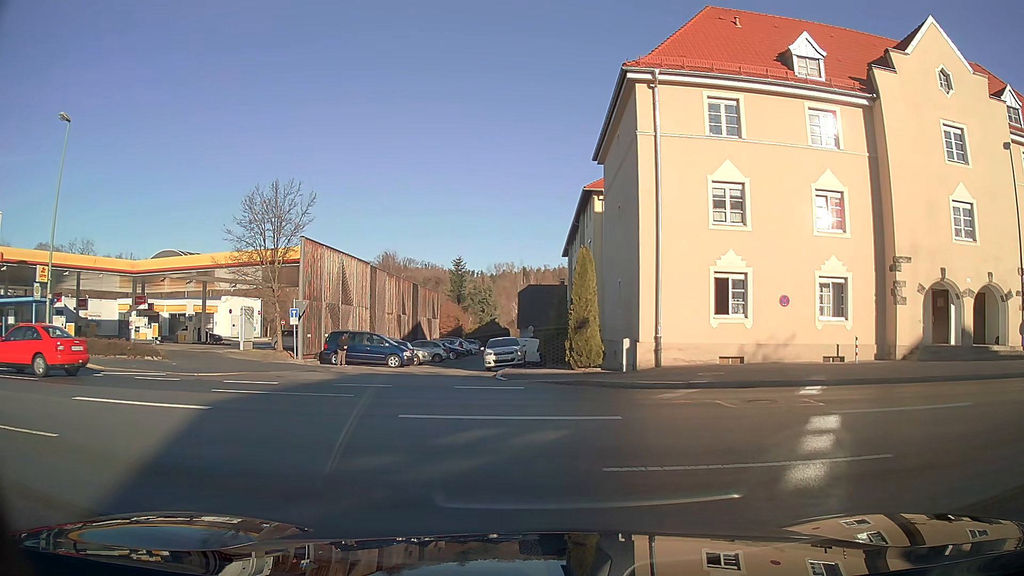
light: Day
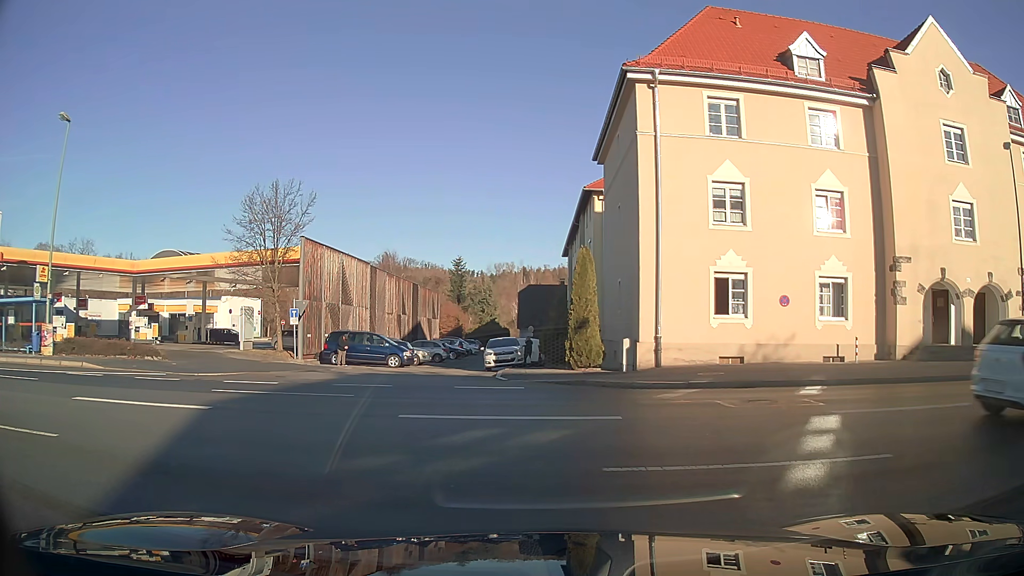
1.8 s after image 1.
(0.0, 0.0) m; 0°
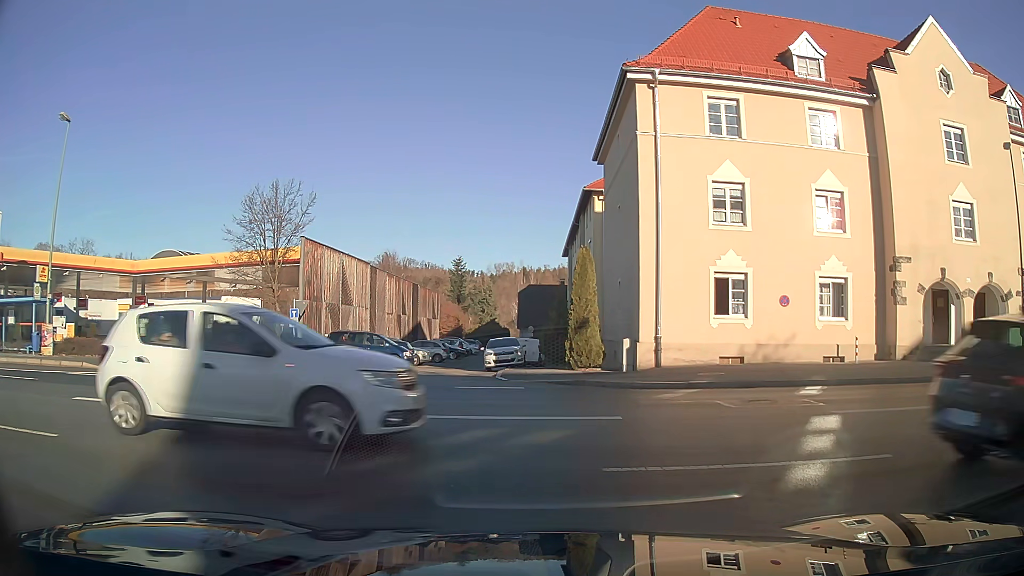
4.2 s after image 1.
(0.0, 0.0) m; 0°
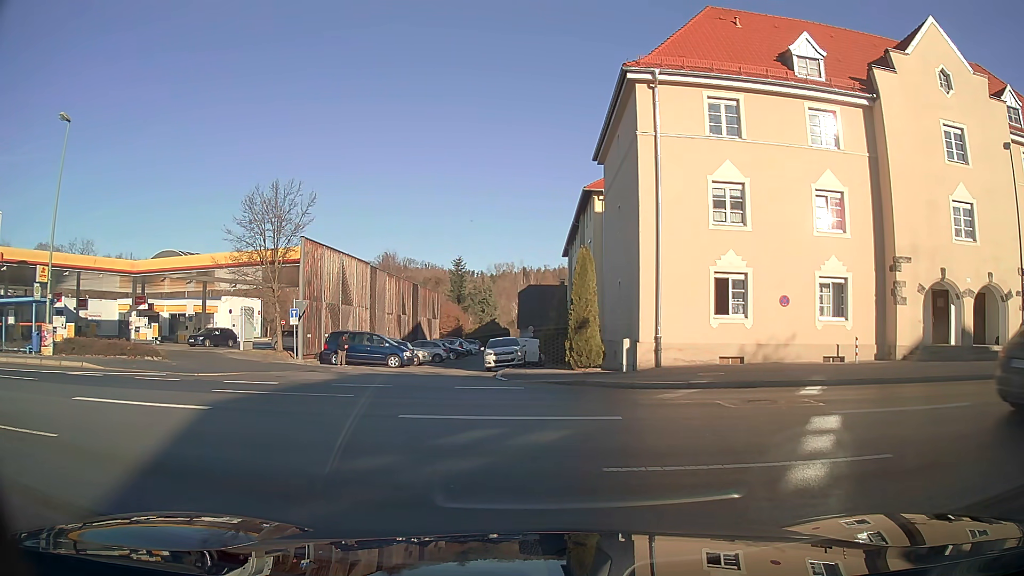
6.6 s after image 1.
(0.0, 0.0) m; 0°
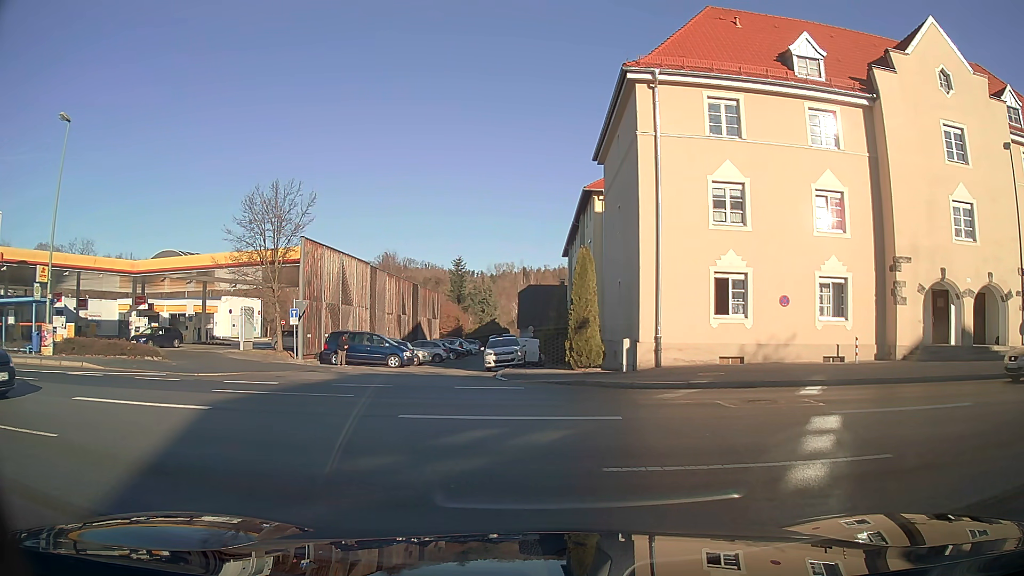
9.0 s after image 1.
(0.0, 0.0) m; 0°
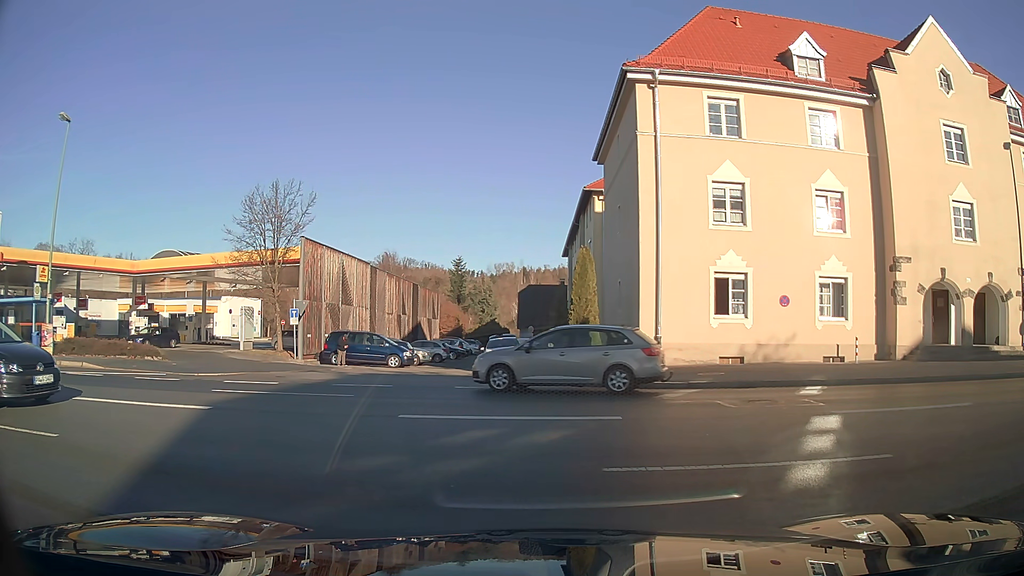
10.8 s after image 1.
(0.0, 0.0) m; 0°
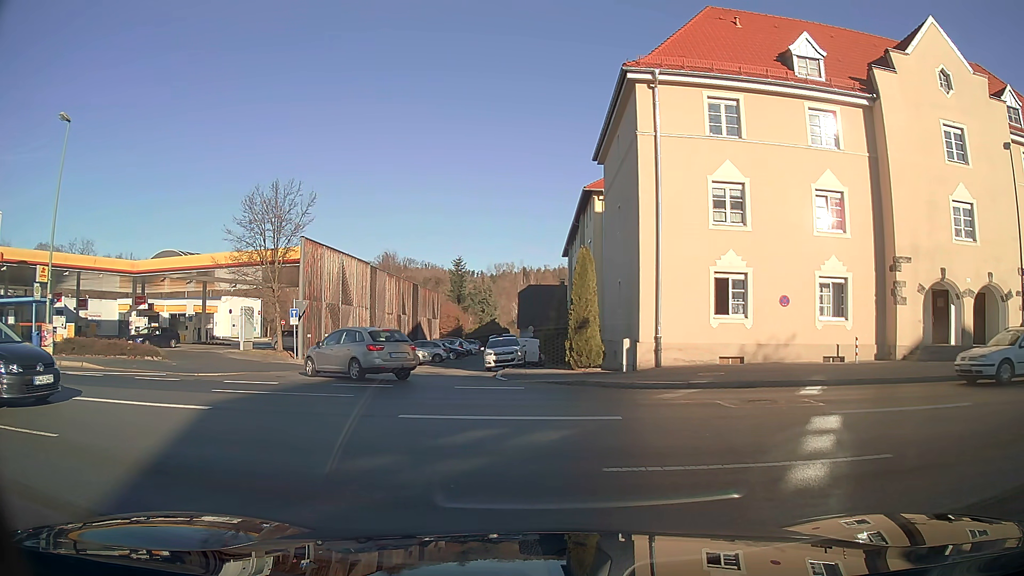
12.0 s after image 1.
(0.0, 0.0) m; 0°
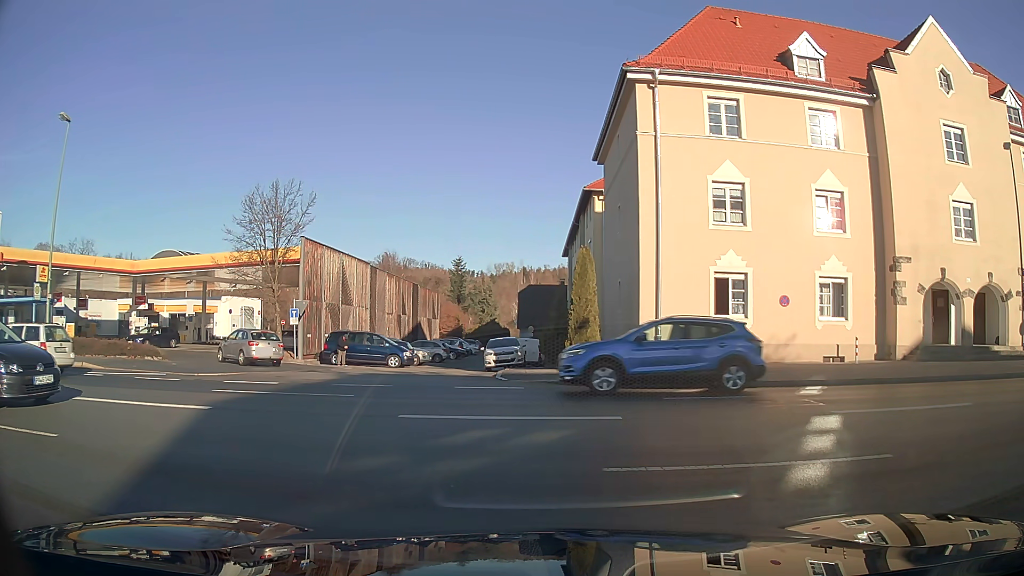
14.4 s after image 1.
(0.0, 0.0) m; 0°
